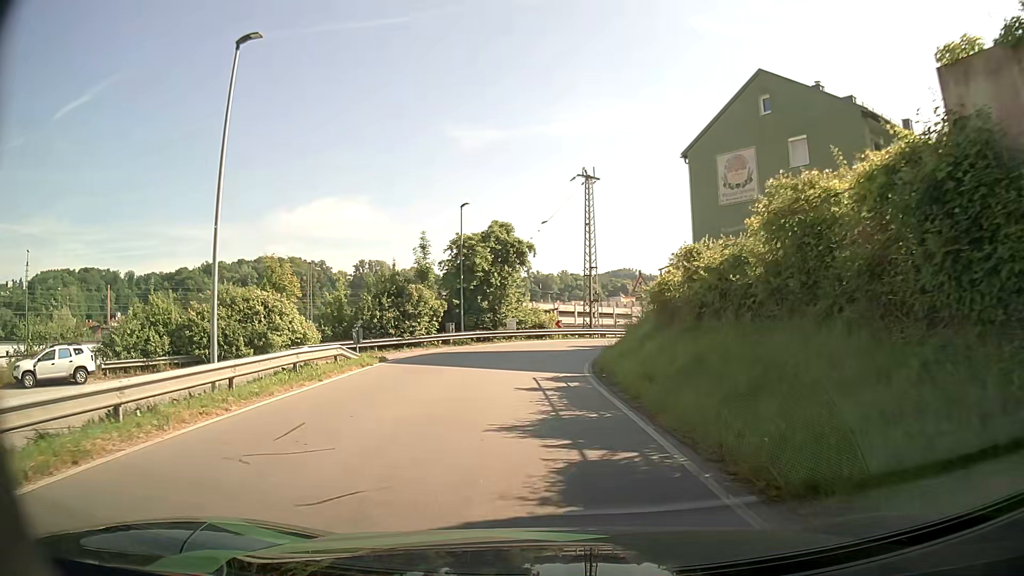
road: residential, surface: asphalt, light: Day
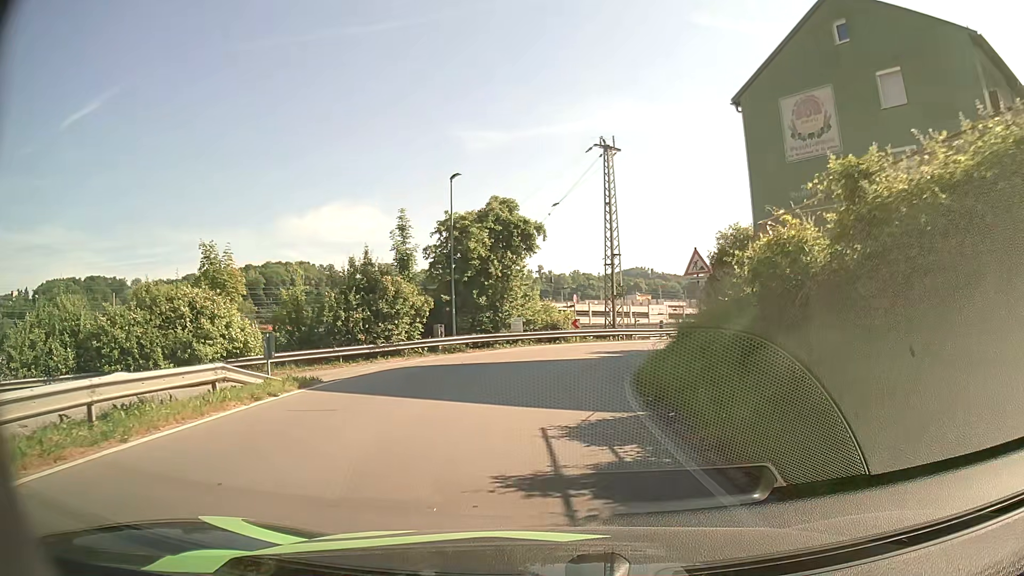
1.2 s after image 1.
(-0.1, +8.4) m; -1°
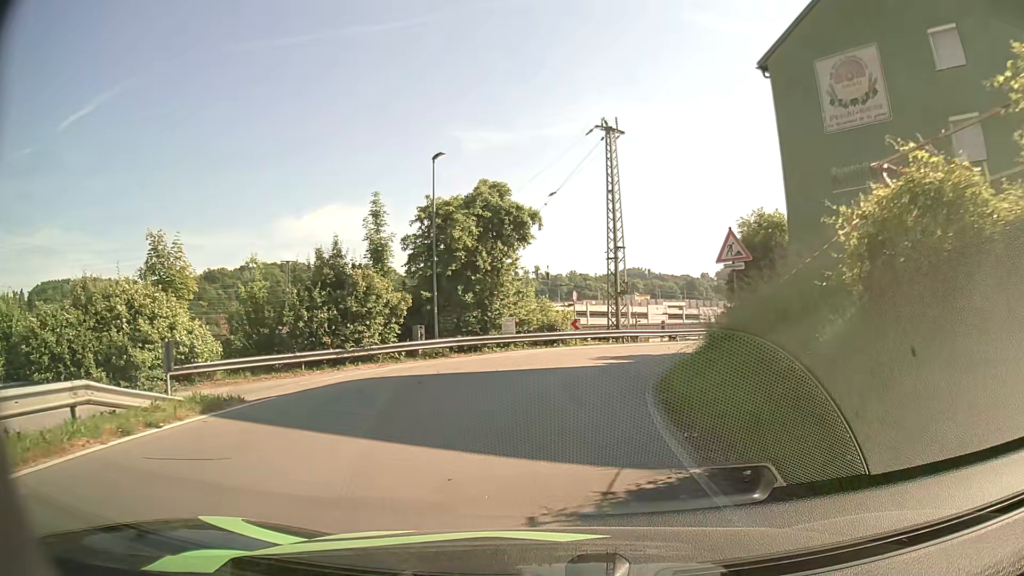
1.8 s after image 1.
(0.0, +4.1) m; 0°
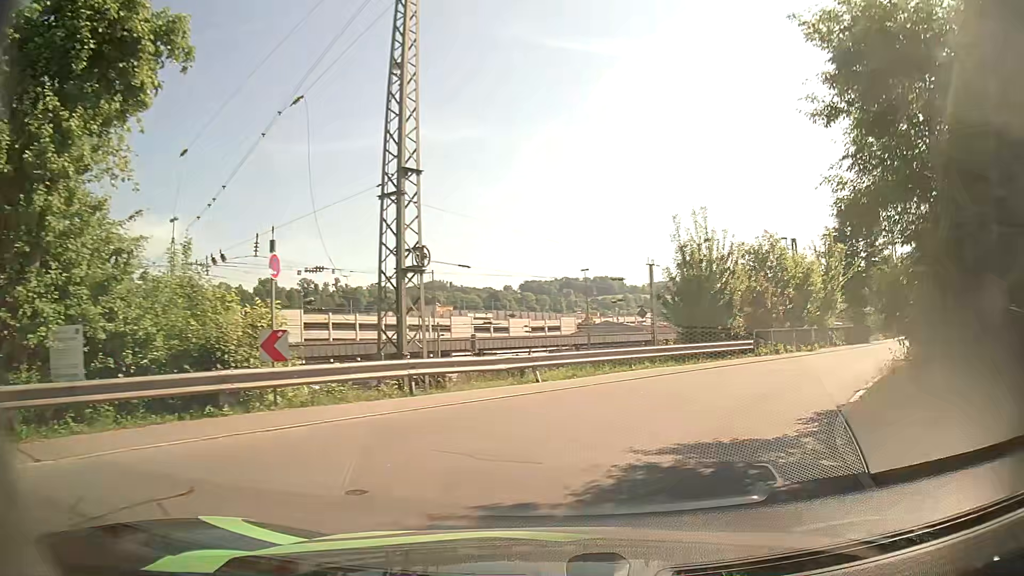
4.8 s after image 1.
(+2.2, +20.2) m; +17°
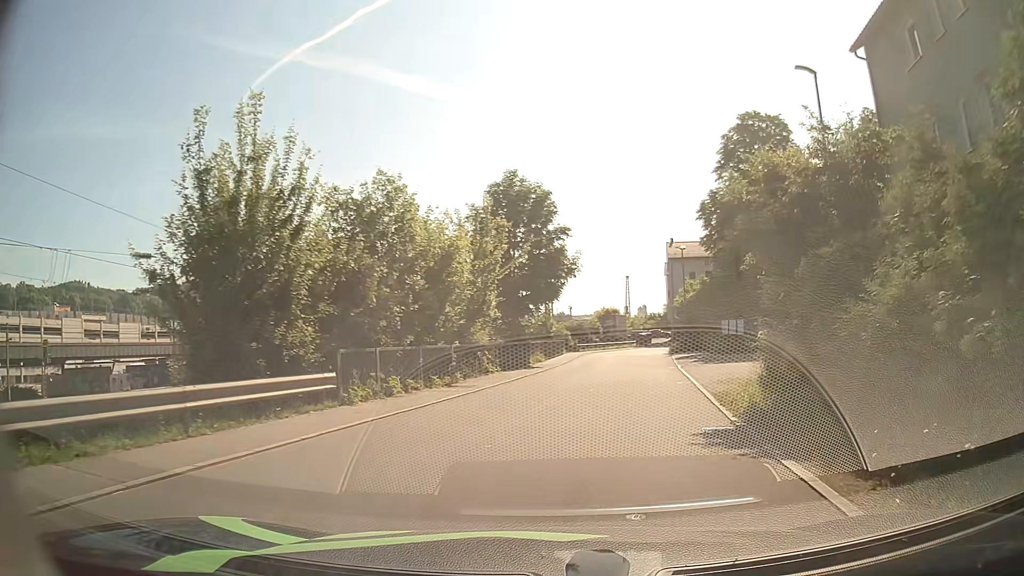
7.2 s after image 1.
(+3.8, +13.2) m; +32°
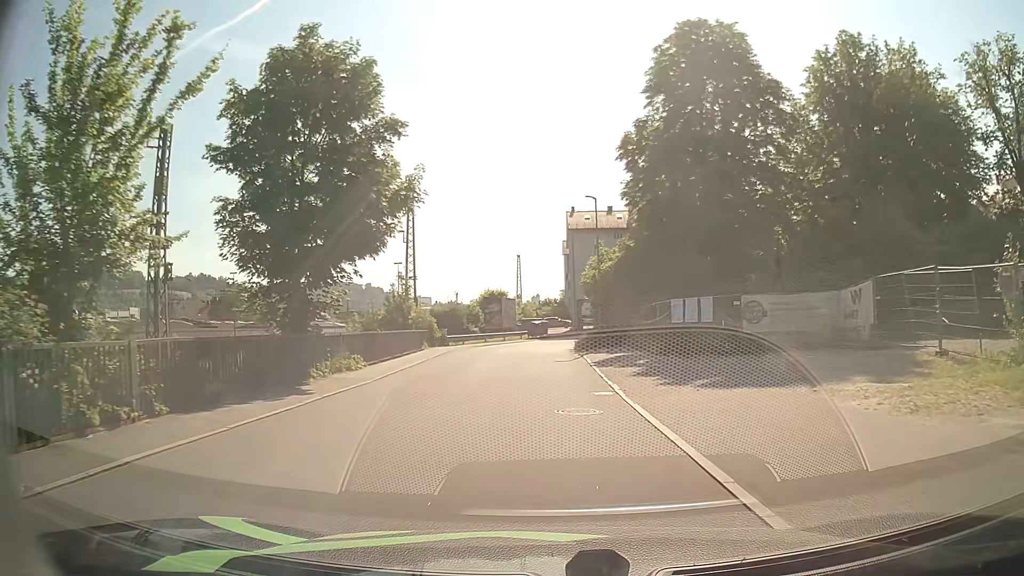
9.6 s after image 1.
(+2.0, +17.1) m; +9°
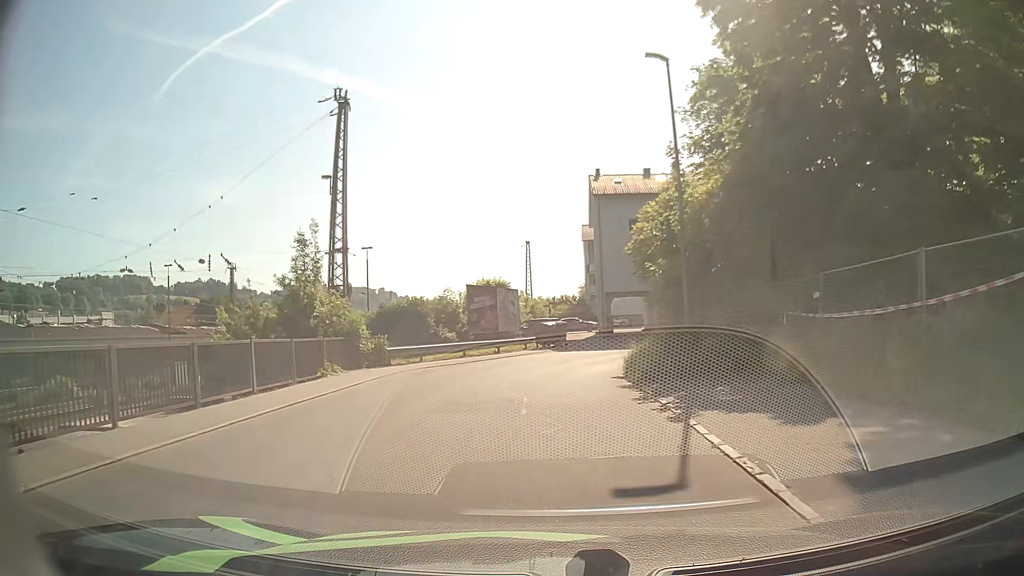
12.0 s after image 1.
(-0.2, +20.0) m; -1°
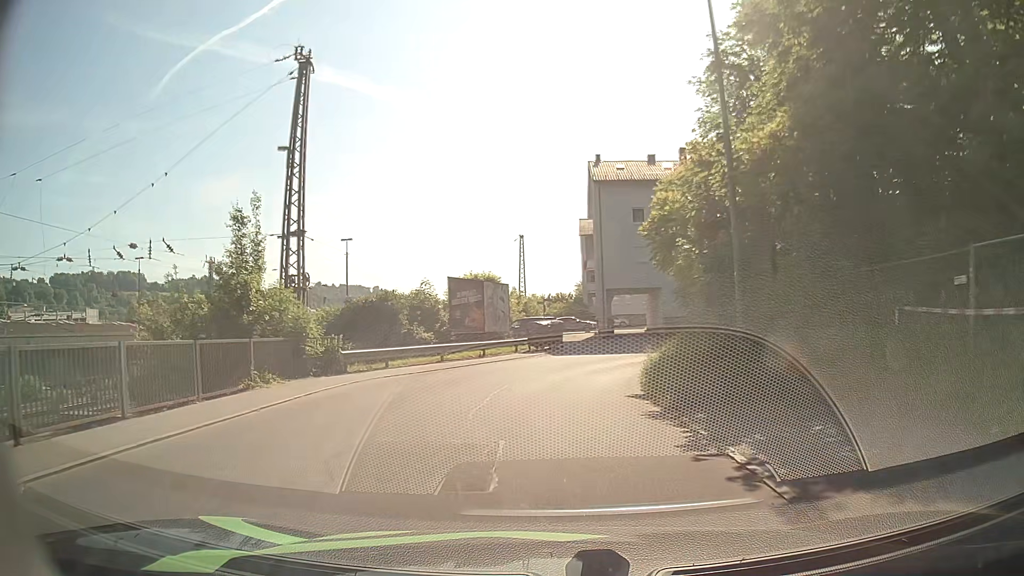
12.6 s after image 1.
(0.0, +4.9) m; 0°
